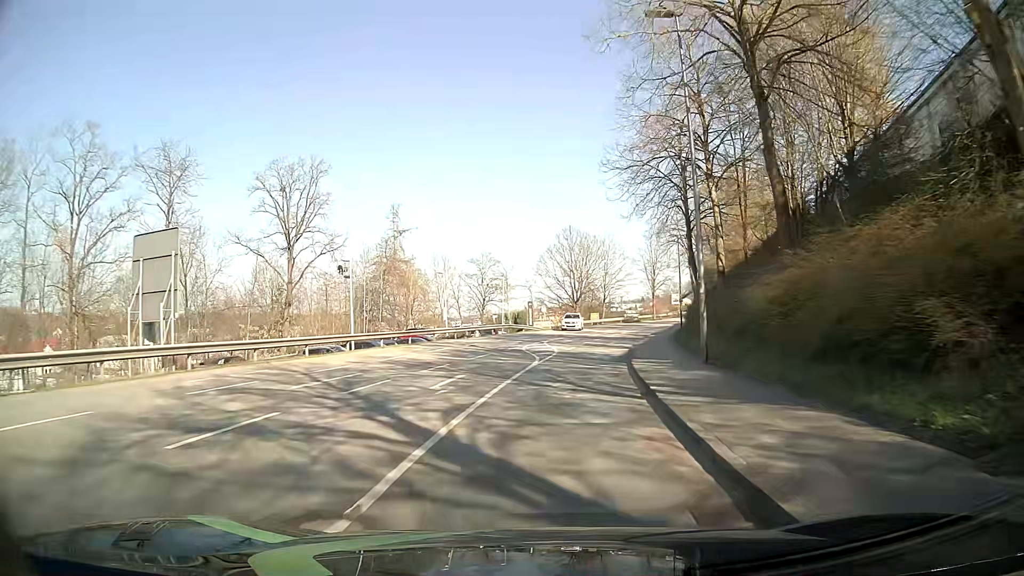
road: tertiary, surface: asphalt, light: Day
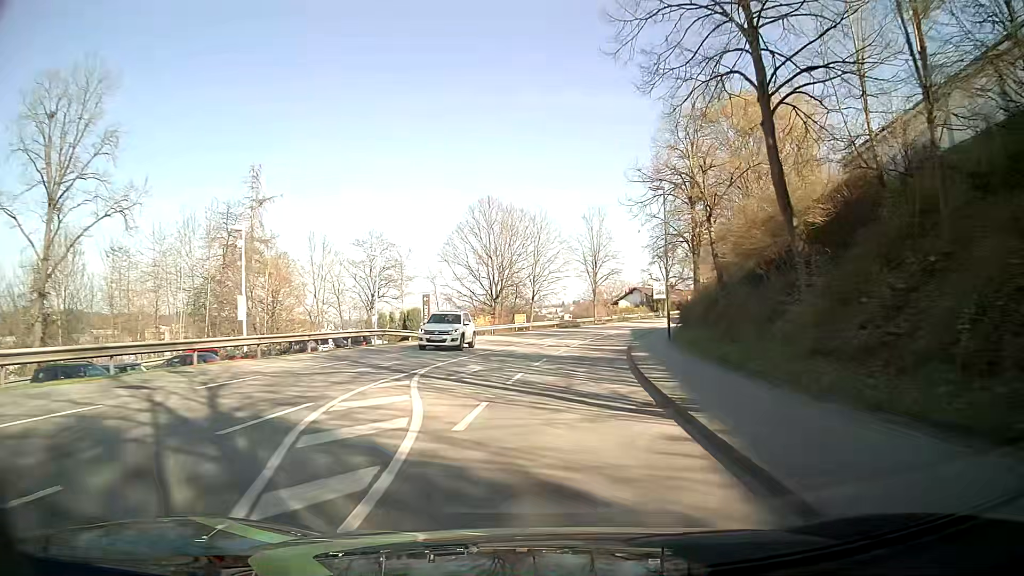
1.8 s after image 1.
(+1.3, +22.6) m; +7°
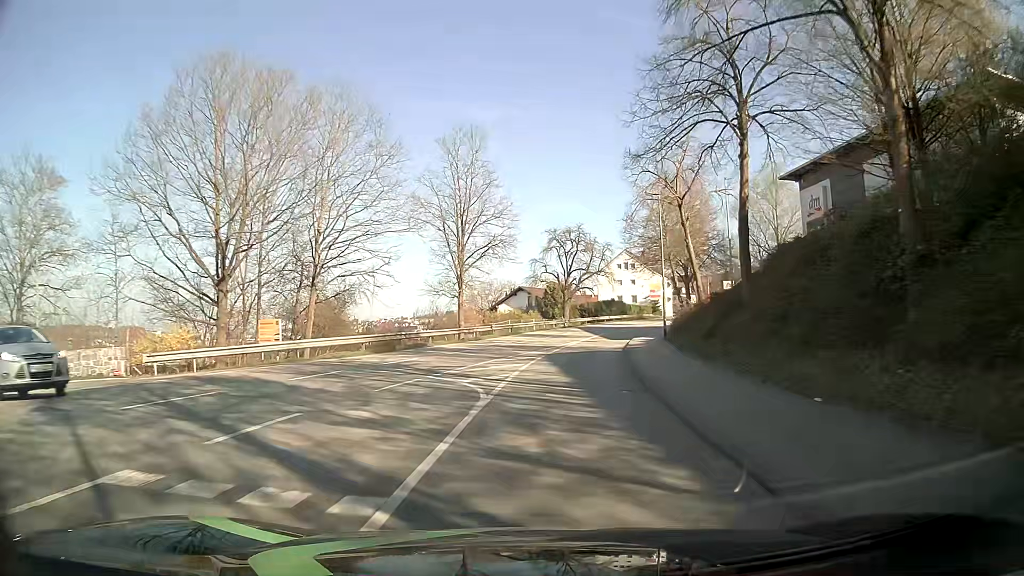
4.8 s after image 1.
(+3.2, +37.4) m; +10°
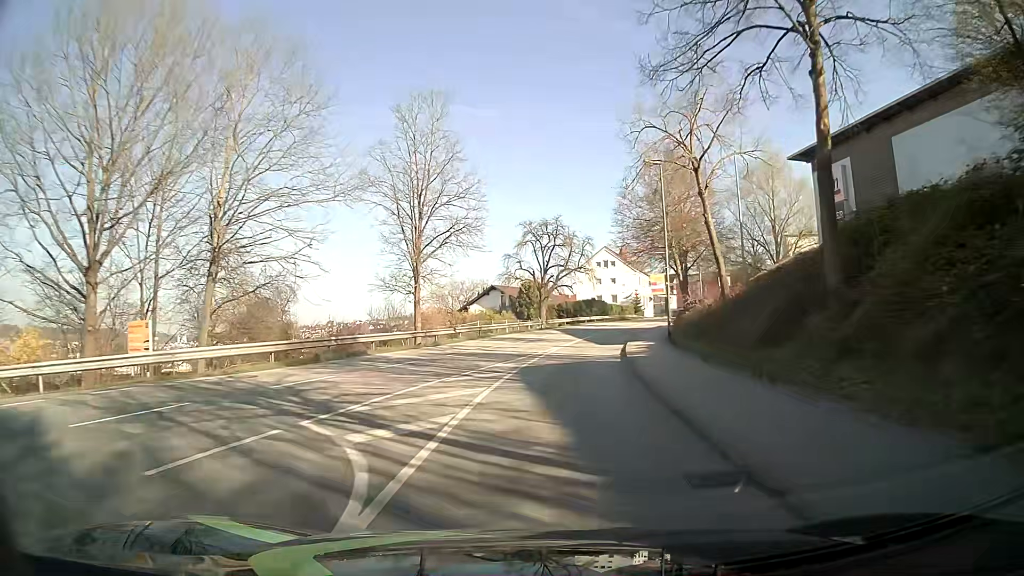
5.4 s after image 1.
(+0.2, +7.5) m; +2°
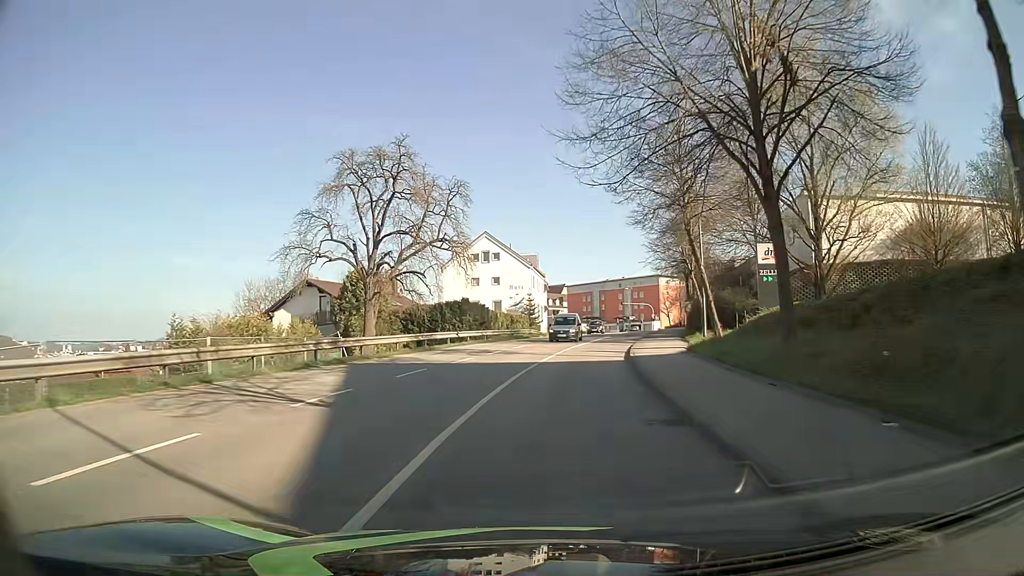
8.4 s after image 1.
(+3.3, +37.4) m; +11°
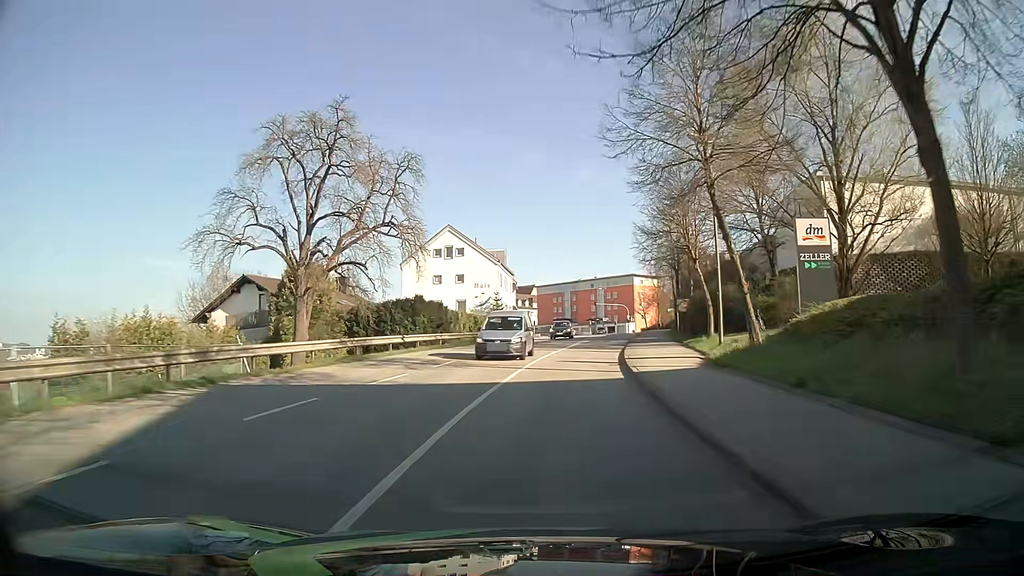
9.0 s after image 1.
(+0.2, +7.5) m; +2°
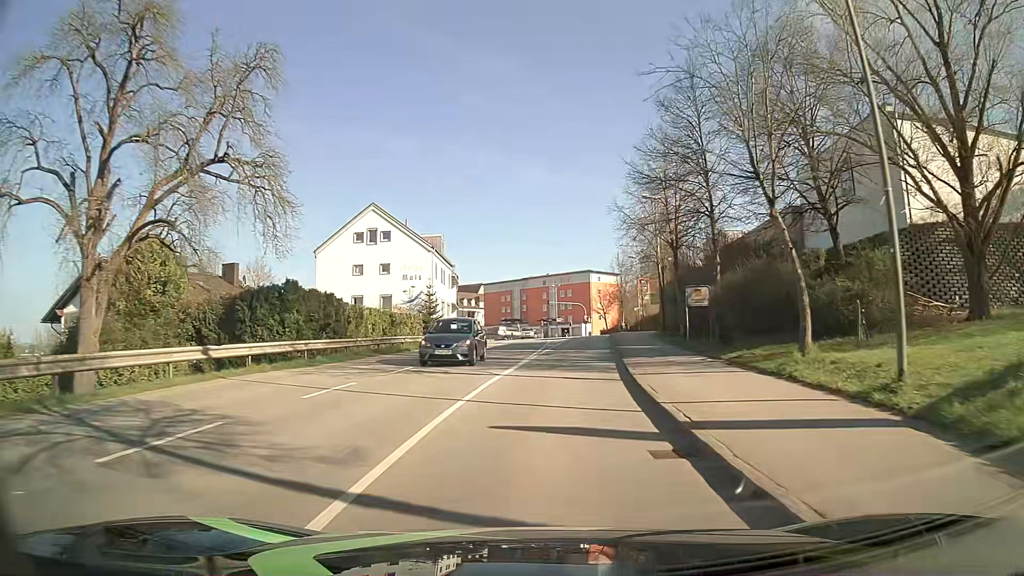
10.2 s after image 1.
(+0.6, +15.0) m; +4°
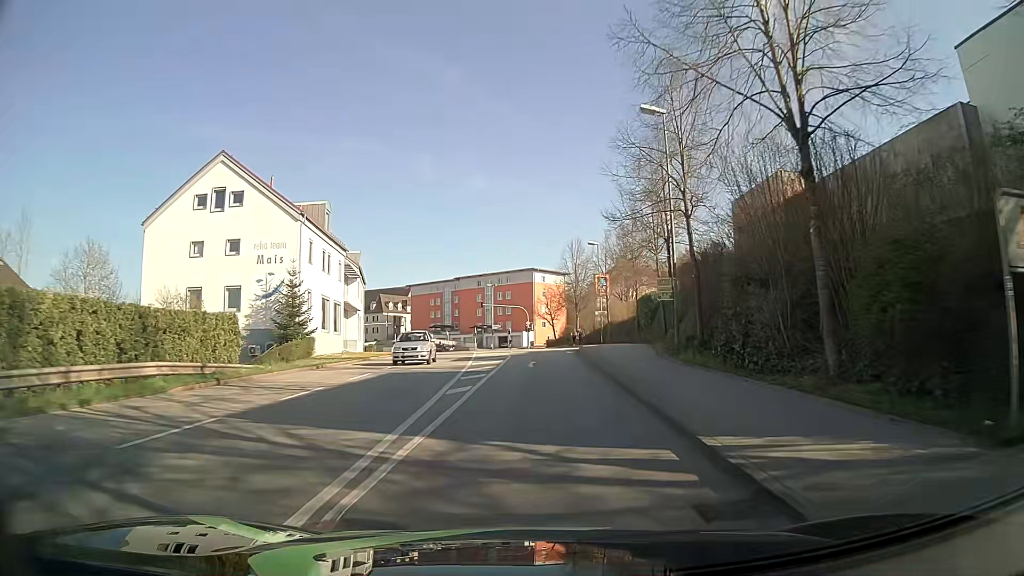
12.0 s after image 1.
(+1.1, +22.5) m; +5°
(0, +10) (0, +20) (0, +30) (0, +40) (0, +50) (-1, +60) (-2, +70) (-4, +80) (-7, +89) (-10, +99) m
